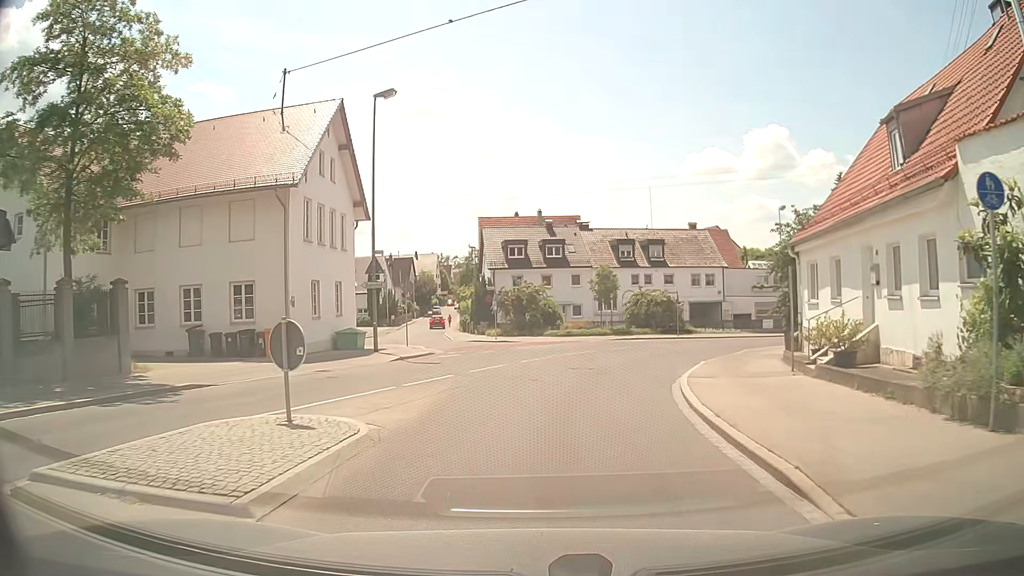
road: secondary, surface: asphalt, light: Day
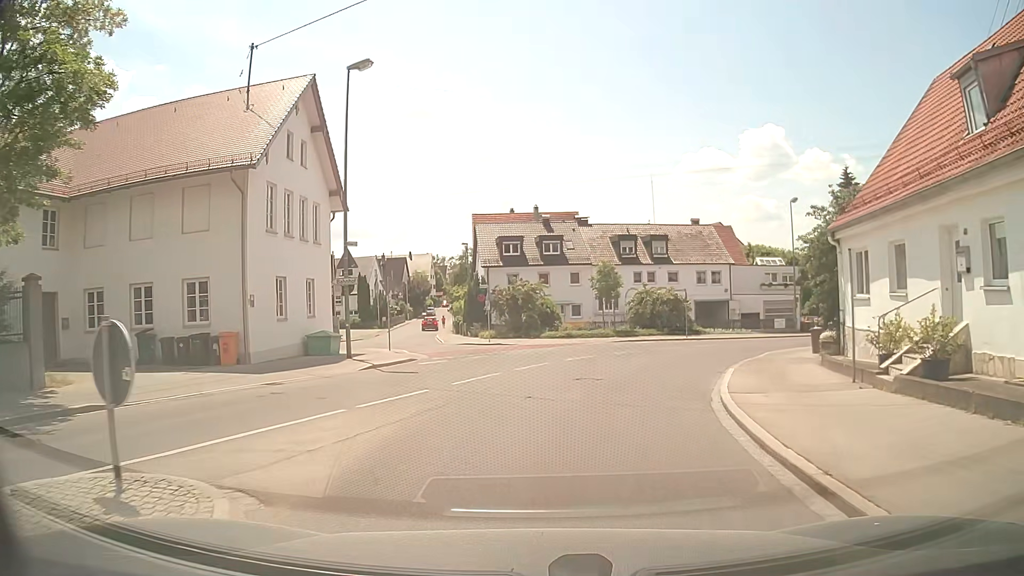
(0.0, +3.6) m; -1°
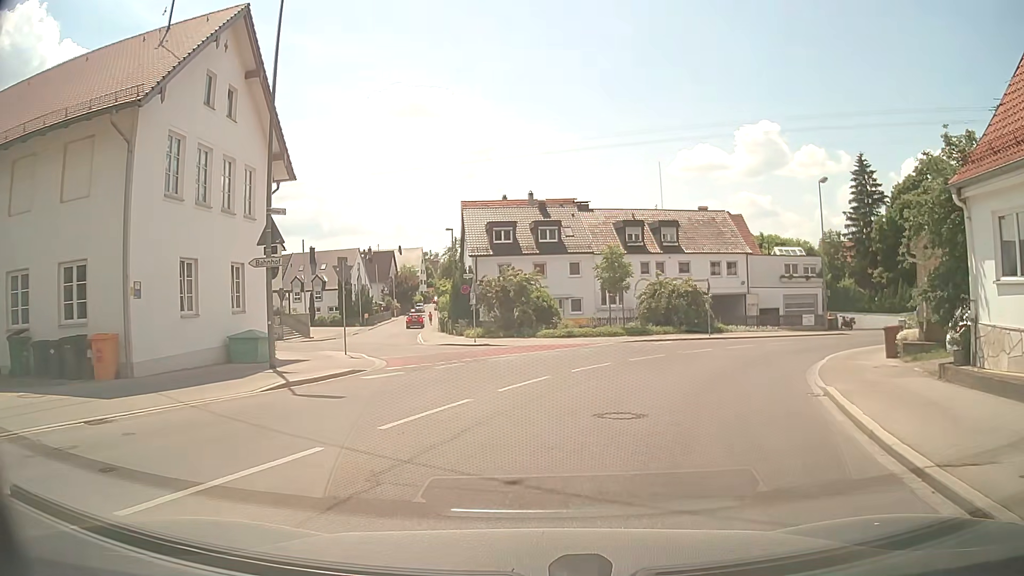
(+0.1, +6.8) m; 0°
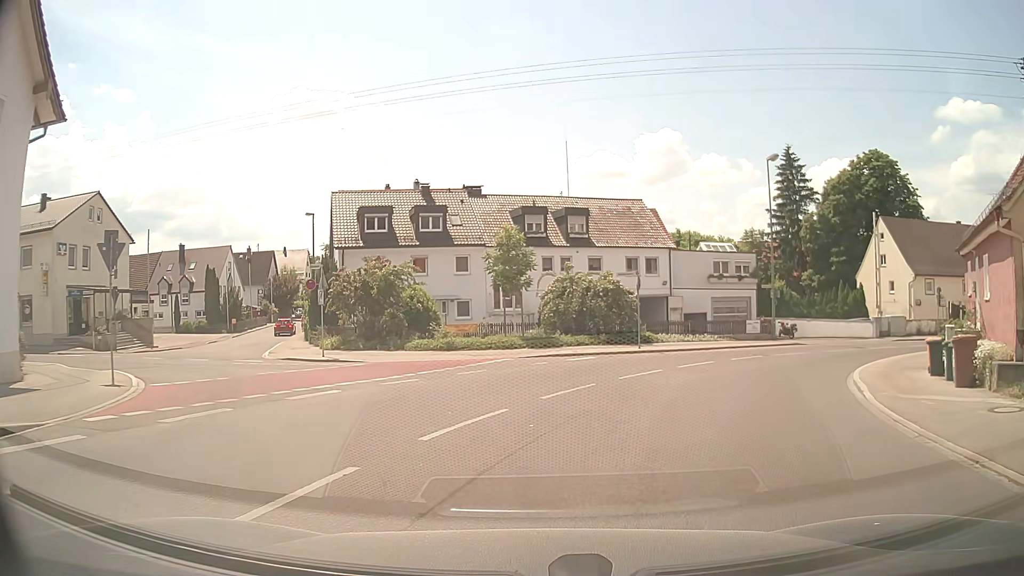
(+0.8, +9.2) m; +9°
